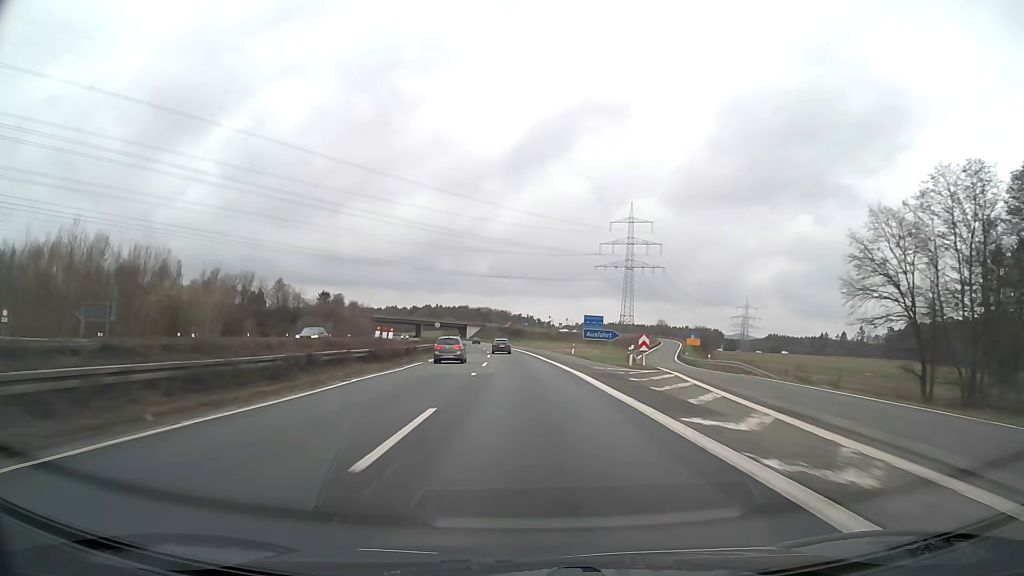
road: motorway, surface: asphalt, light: Day
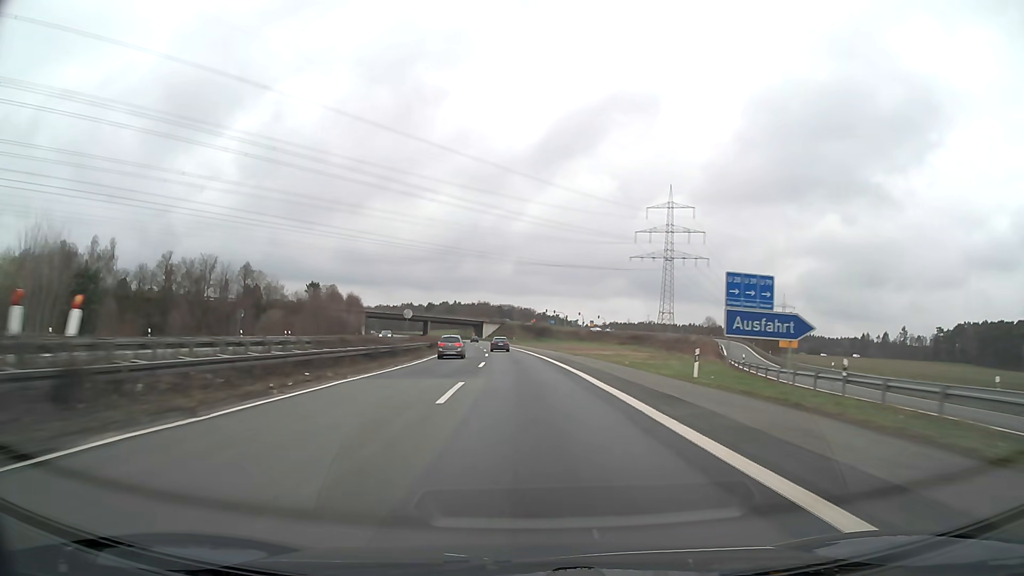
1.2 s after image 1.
(-0.9, +39.5) m; -2°
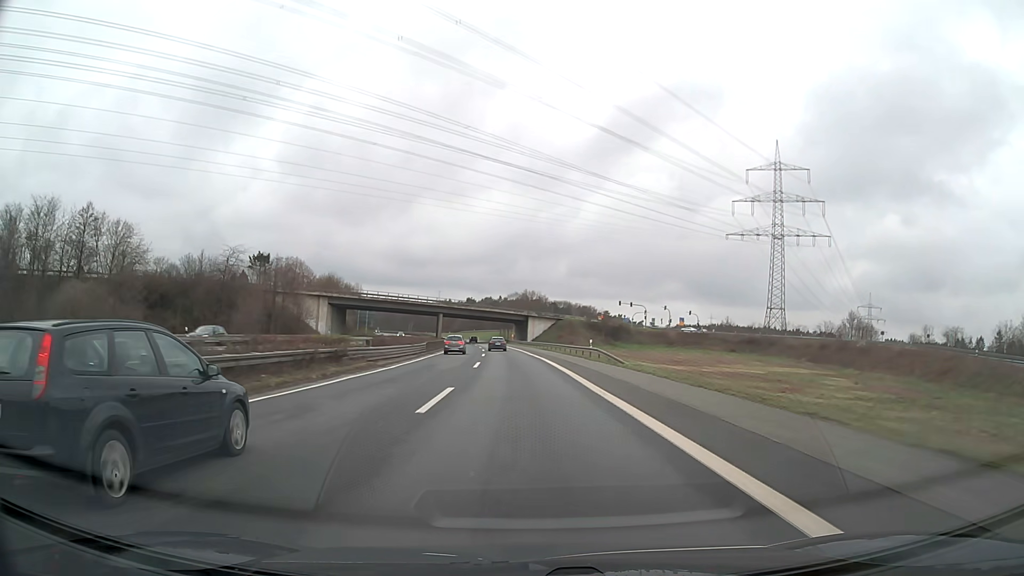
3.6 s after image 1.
(-3.2, +78.0) m; -5°
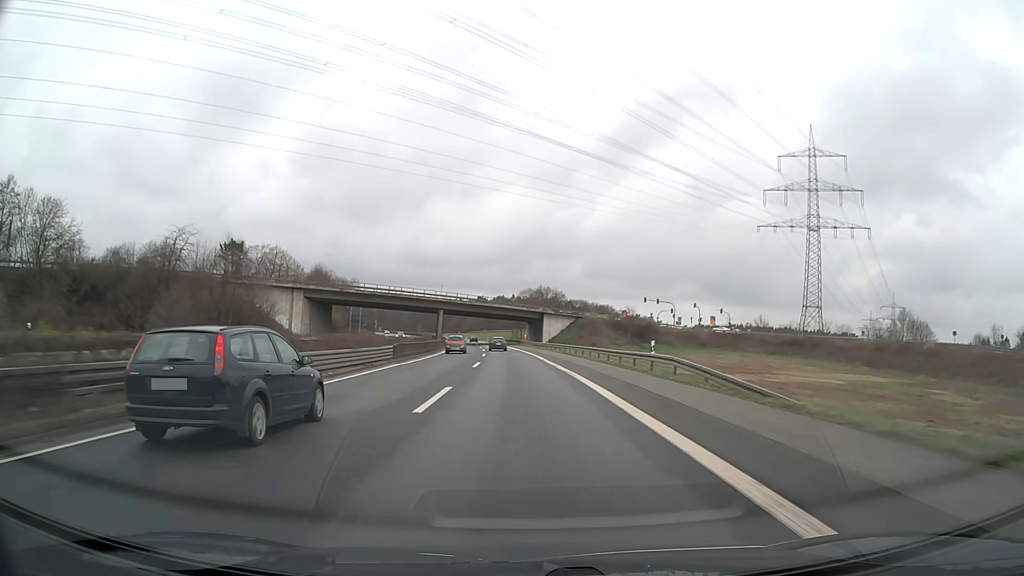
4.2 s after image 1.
(-0.2, +19.4) m; -1°
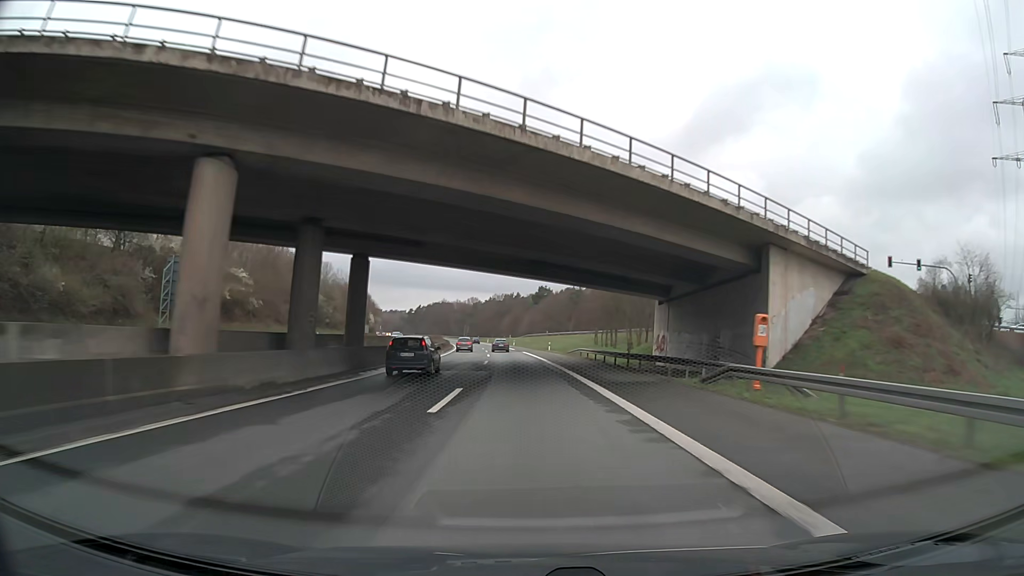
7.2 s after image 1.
(-5.0, +96.4) m; -6°
(0, +10) (0, +20) (0, +30) (-1, +40) (-1, +50) (-1, +60) (-2, +70) (-3, +80) (-4, +90) (-5, +100) m
